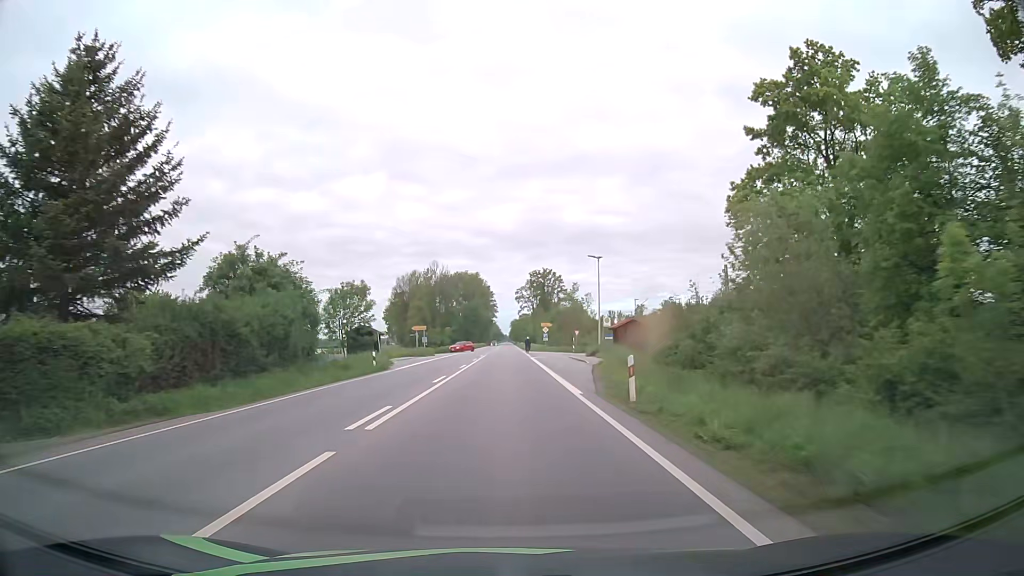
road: primary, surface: asphalt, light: Day
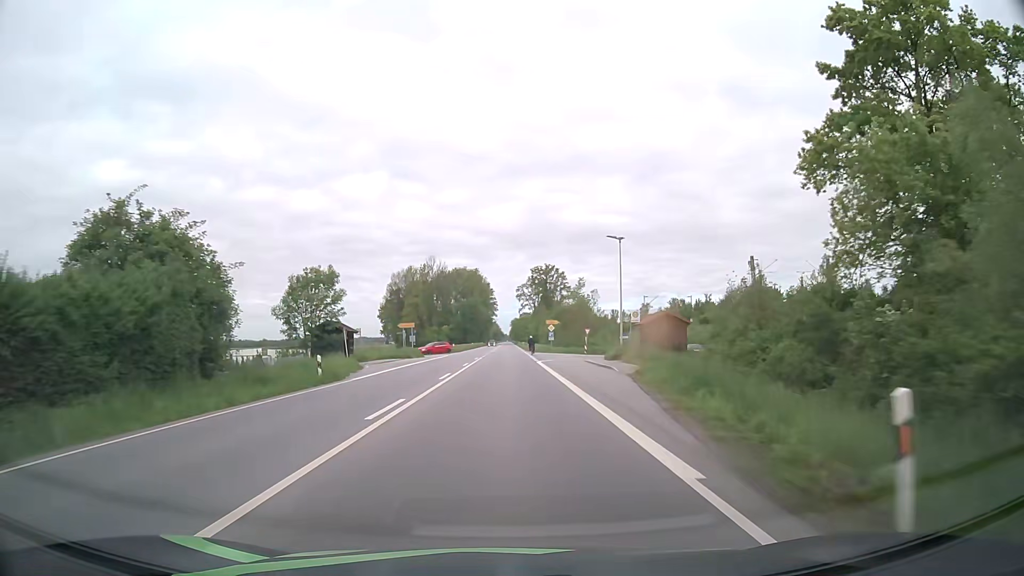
(0.0, +10.4) m; 0°
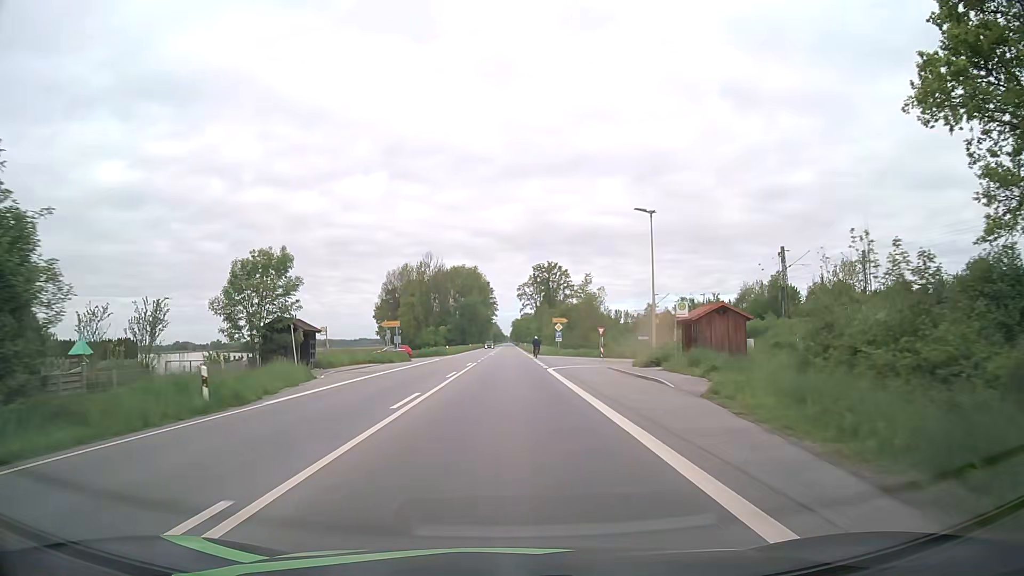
(0.0, +9.8) m; 0°
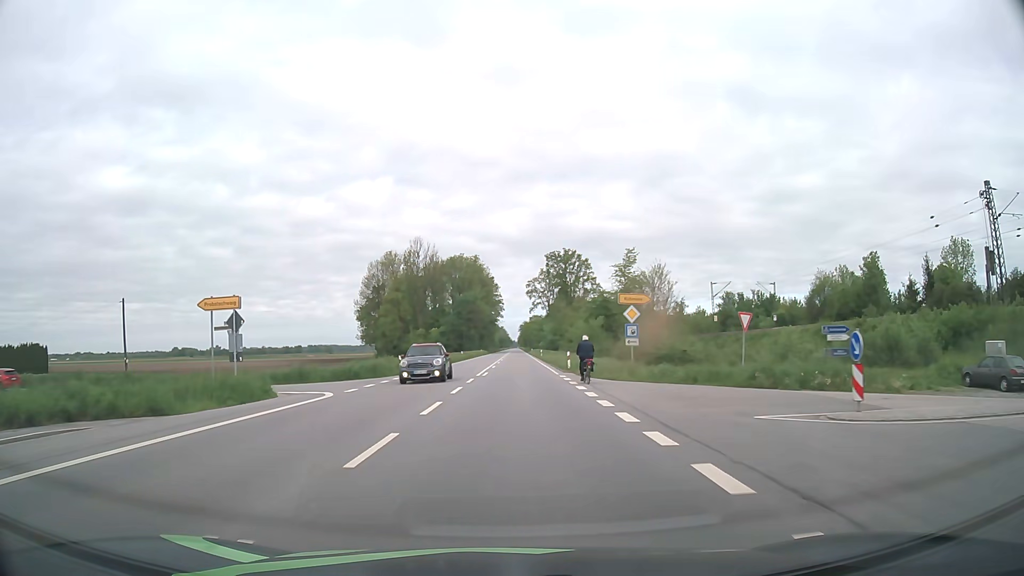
(-0.1, +37.2) m; -1°
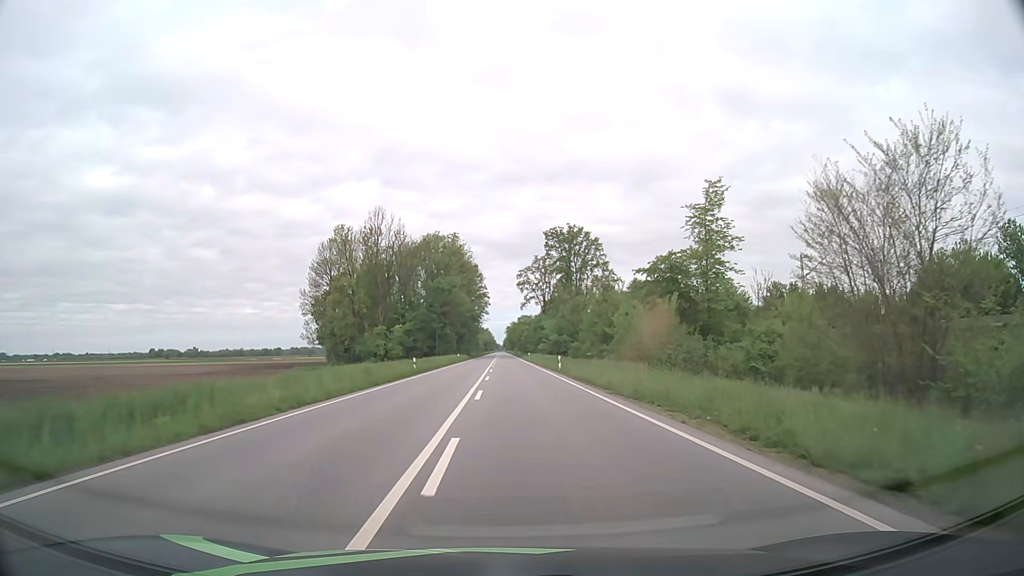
(-0.4, +37.5) m; +1°
